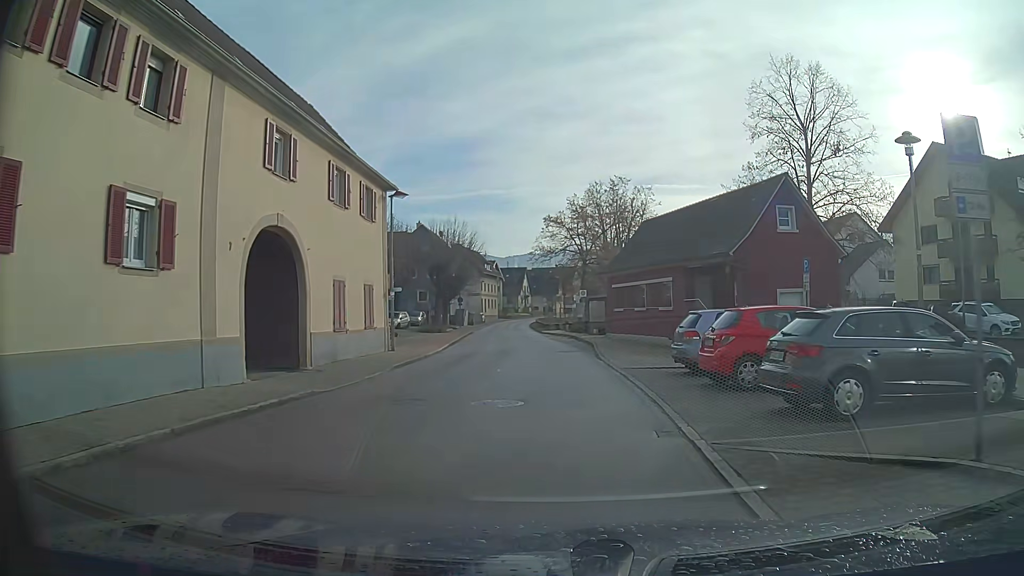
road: secondary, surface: asphalt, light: Day
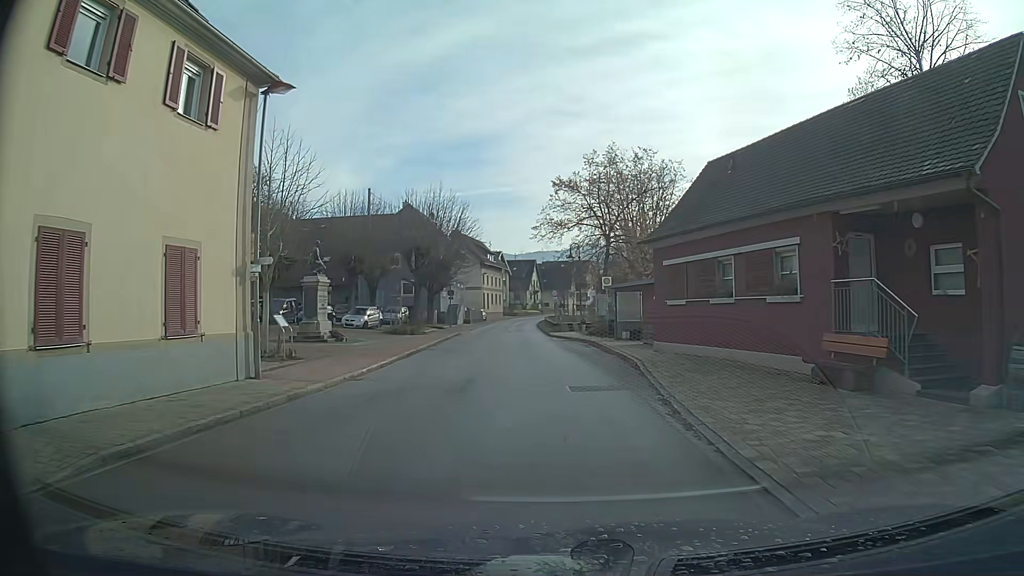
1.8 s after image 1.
(-0.2, +13.4) m; -2°
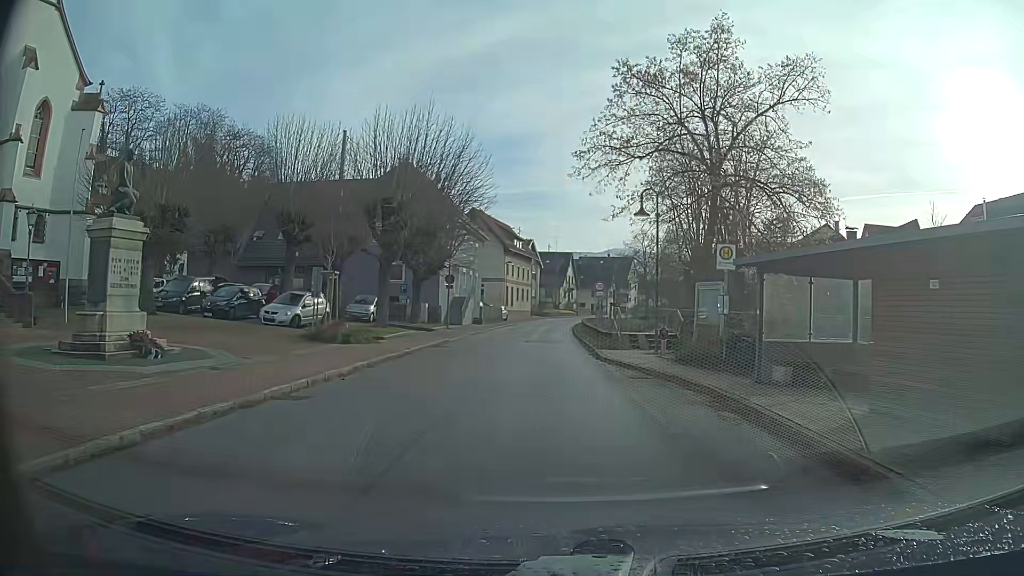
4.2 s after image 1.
(-0.4, +17.9) m; -2°
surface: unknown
